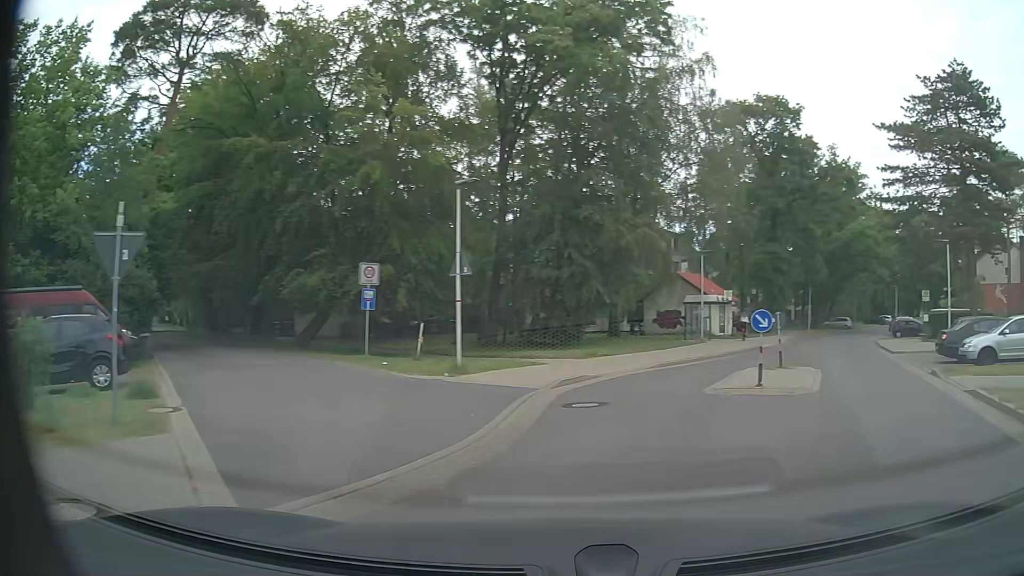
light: Day
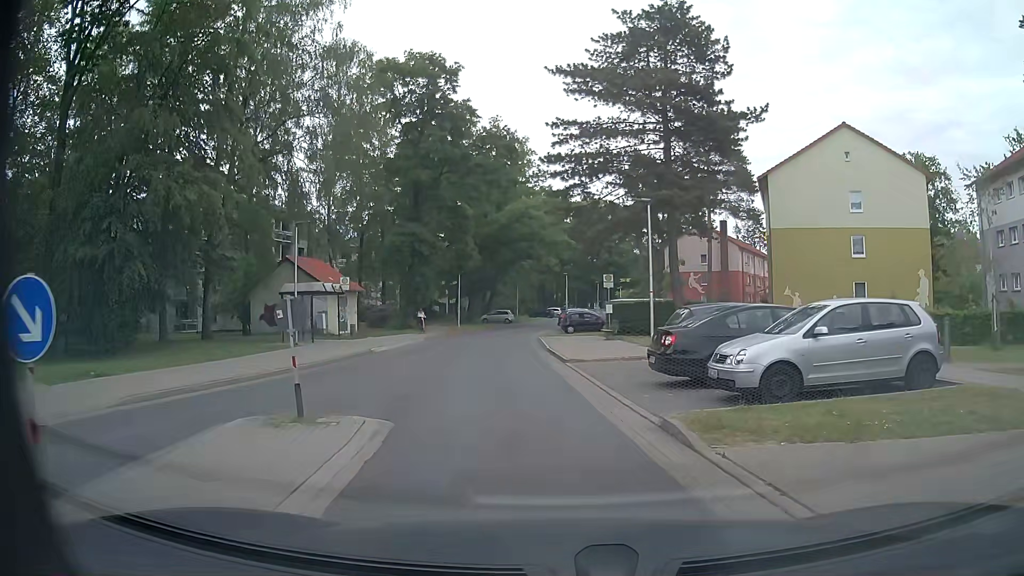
(+4.1, +9.7) m; +28°
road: residential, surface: asphalt
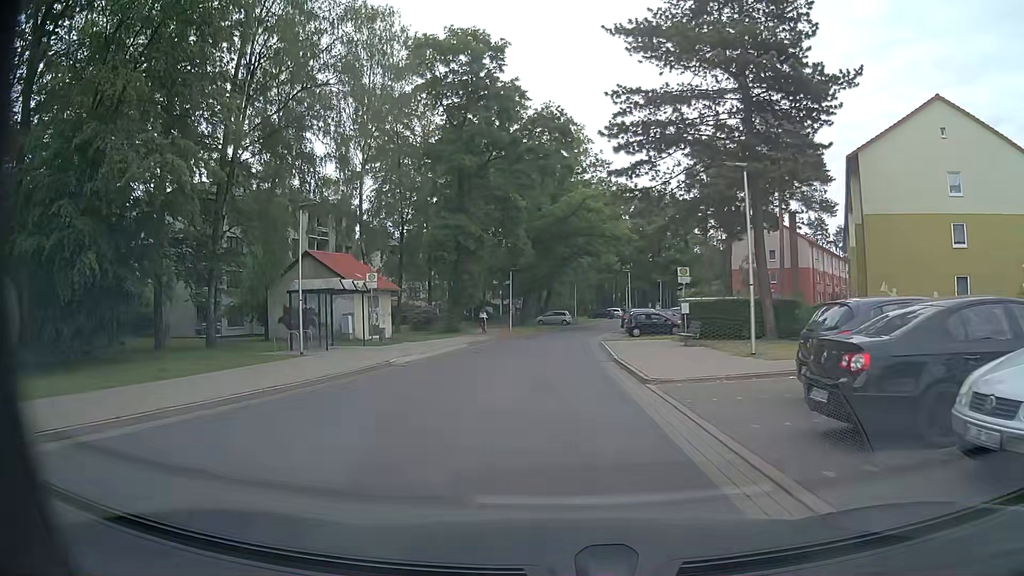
(-0.2, +5.7) m; -5°
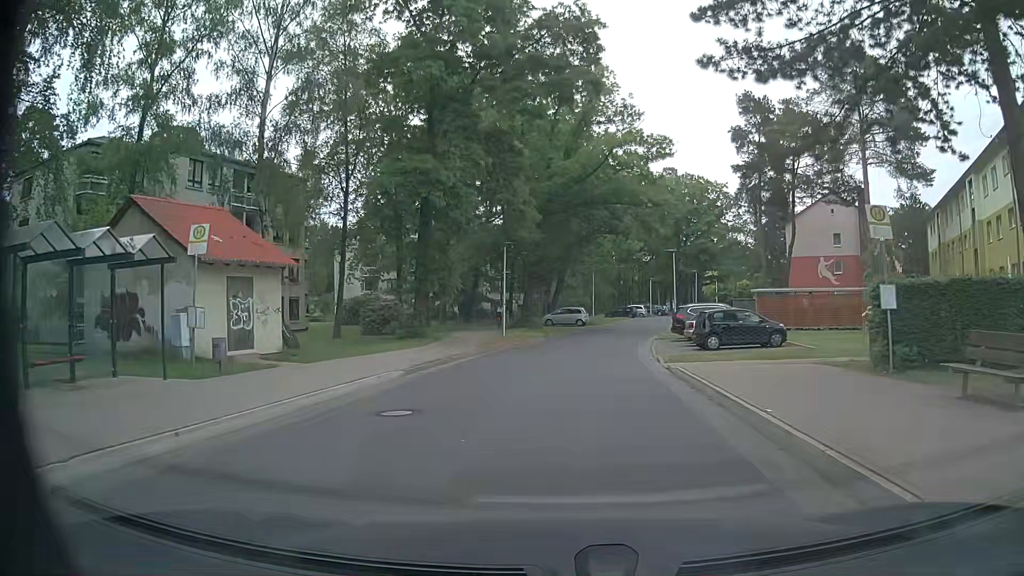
(-0.5, +17.5) m; -1°
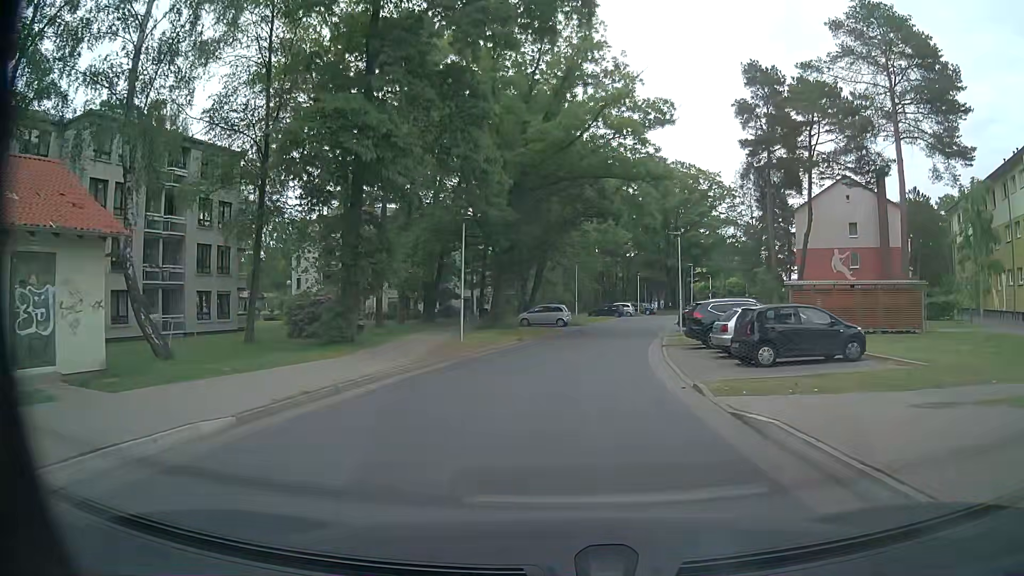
(+0.1, +8.5) m; +2°
(0, +10) (+1, +20) (+2, +30) (+4, +40) (+6, +50) (+8, +59) (+10, +69) (+13, +79) (+17, +88) (+20, +97) m
